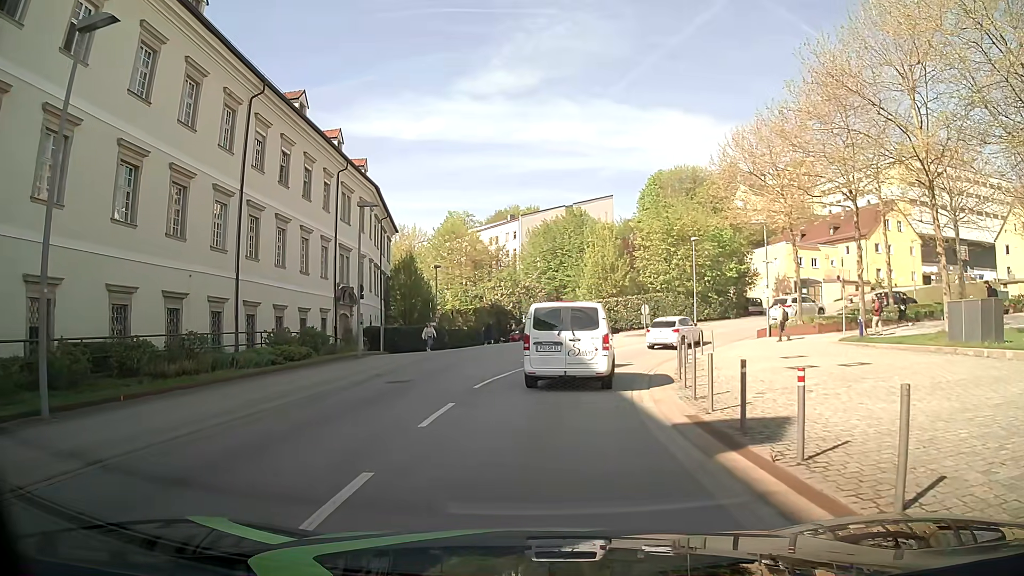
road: tertiary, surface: asphalt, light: Day
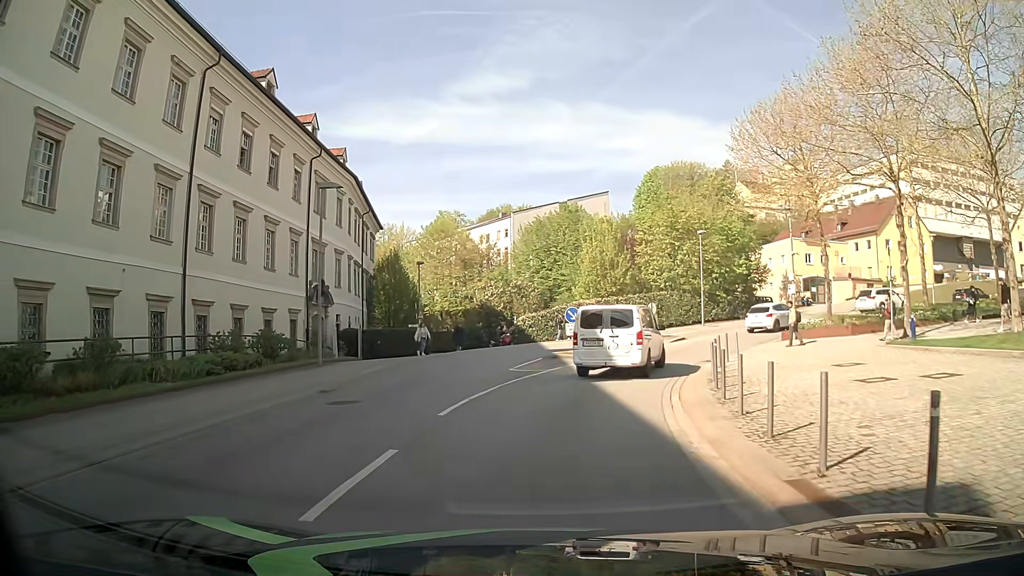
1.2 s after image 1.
(-0.1, +4.8) m; -1°
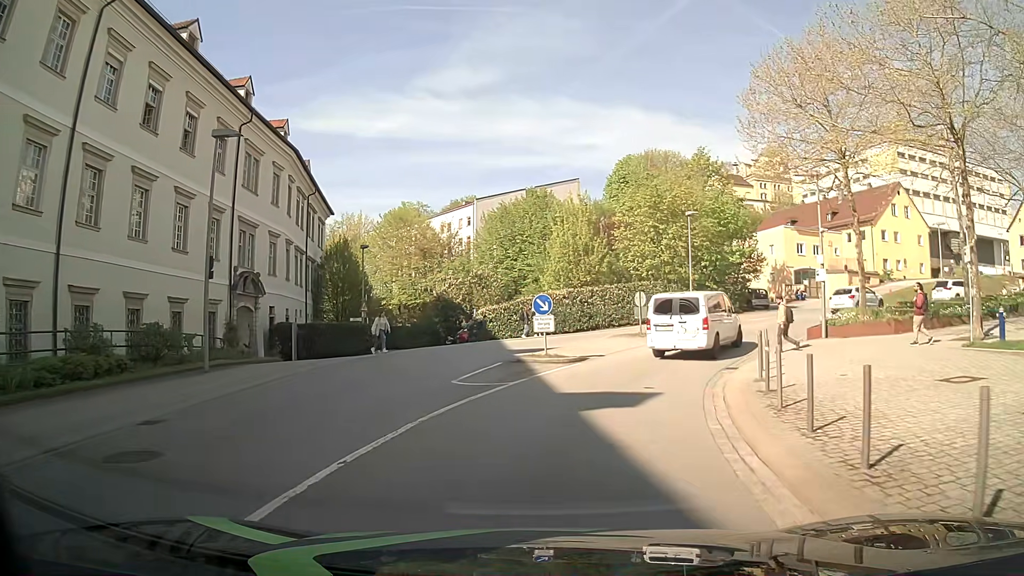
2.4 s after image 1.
(+0.1, +6.8) m; +4°
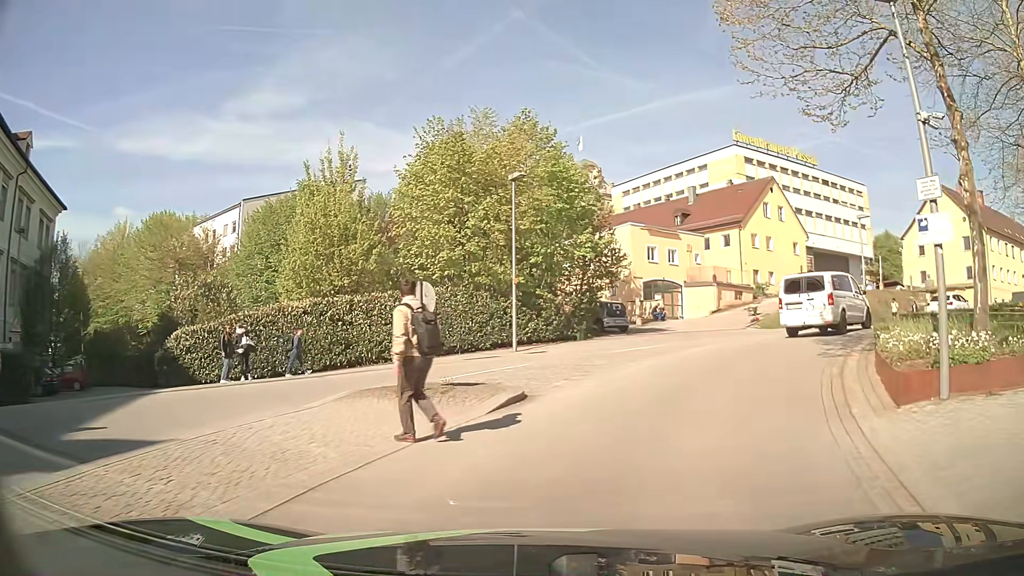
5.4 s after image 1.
(+2.0, +16.0) m; +18°
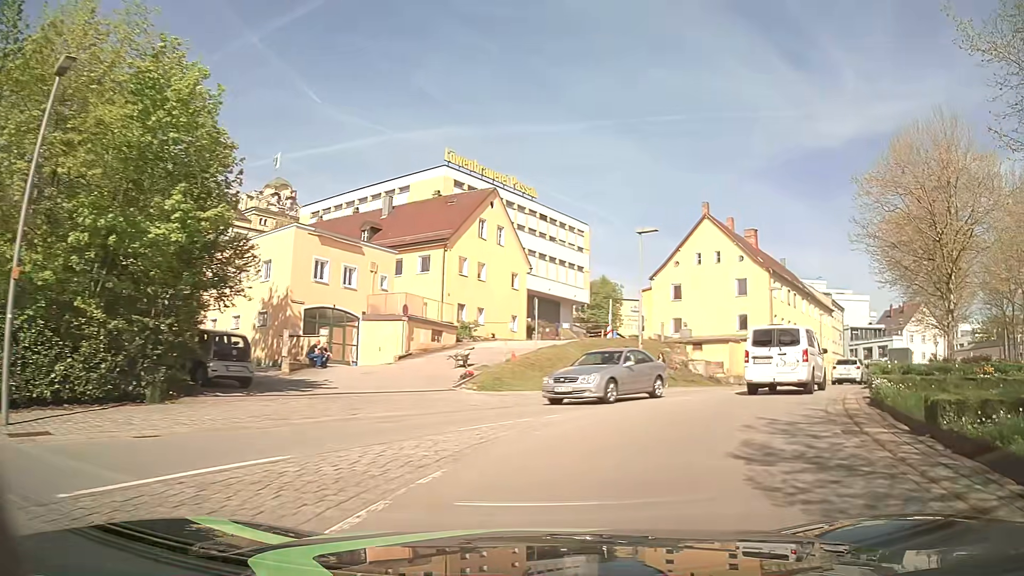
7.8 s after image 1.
(+2.5, +14.1) m; +26°
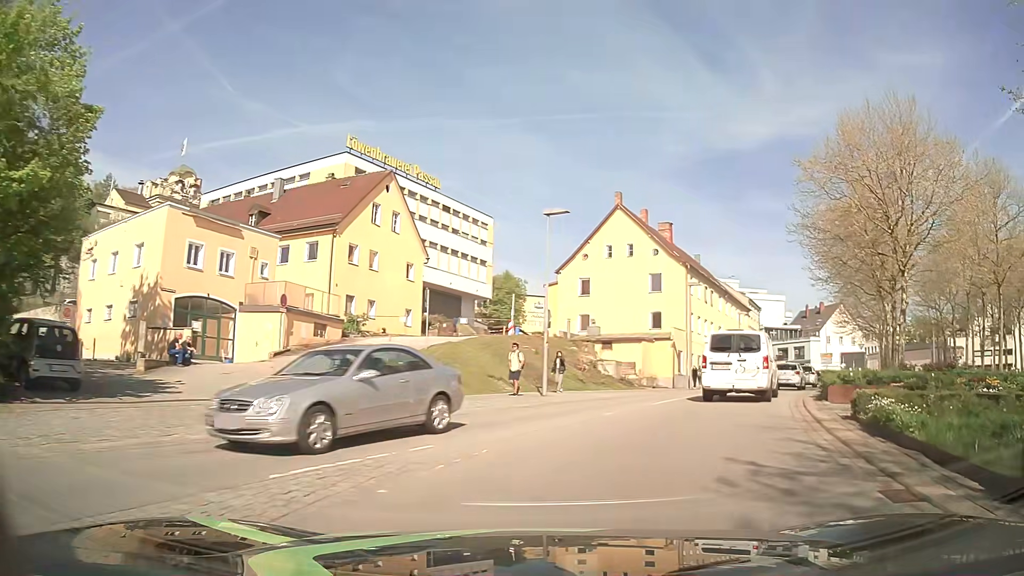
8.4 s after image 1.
(+0.2, +3.8) m; +7°
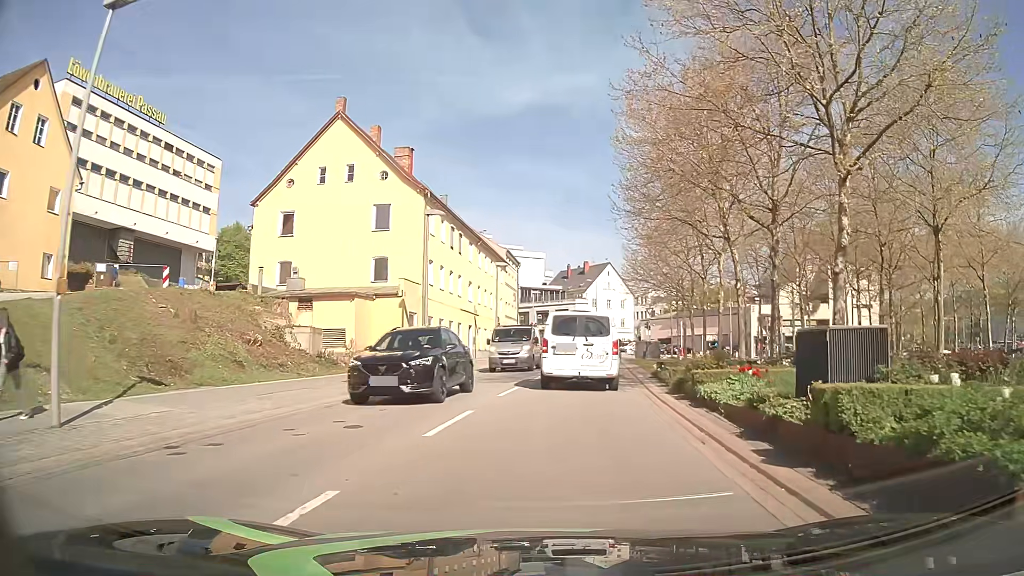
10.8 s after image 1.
(+3.3, +14.1) m; +22°
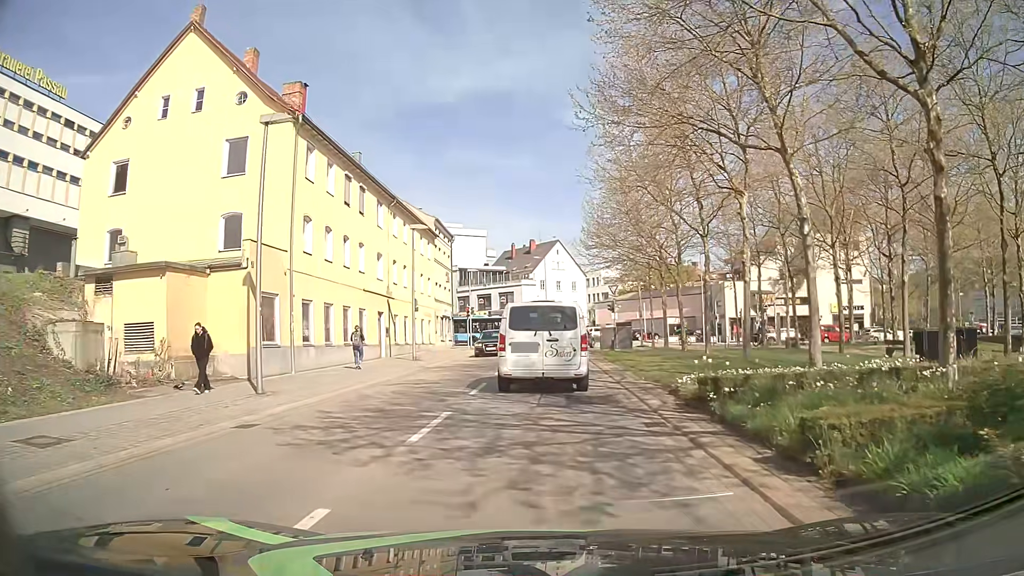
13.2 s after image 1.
(+0.6, +12.2) m; +4°
